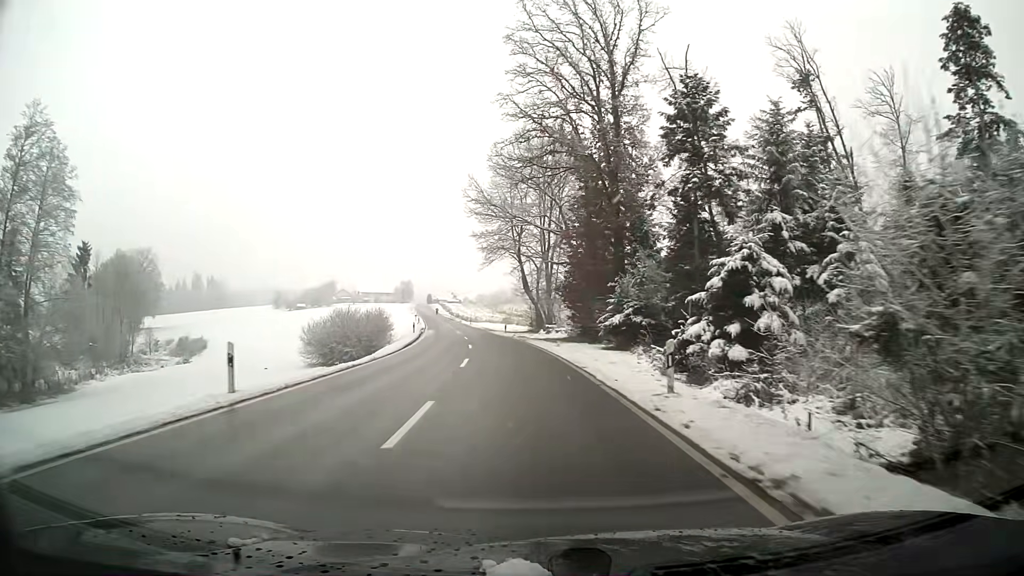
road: tertiary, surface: asphalt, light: Day
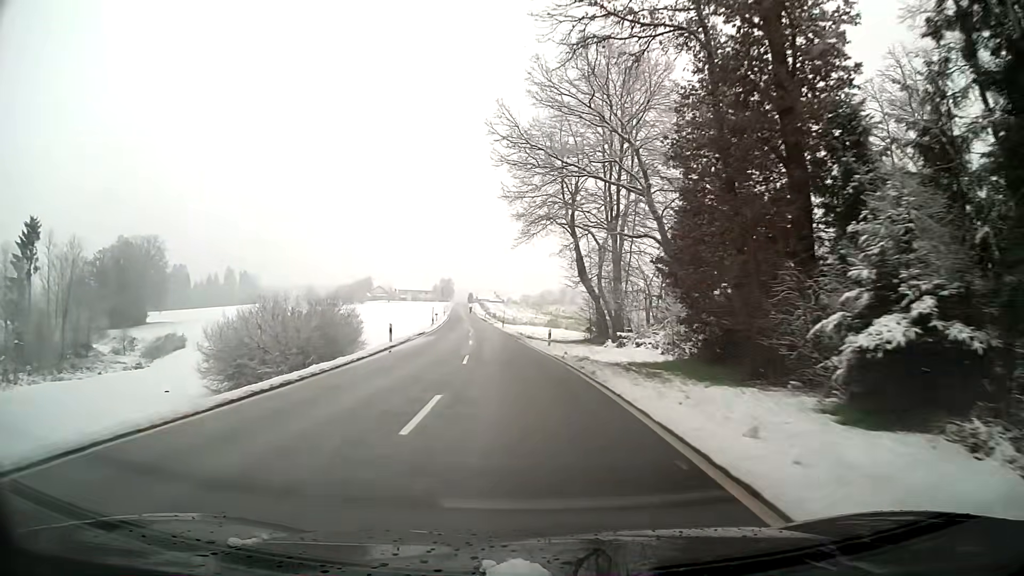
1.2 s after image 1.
(-0.8, +23.4) m; -4°
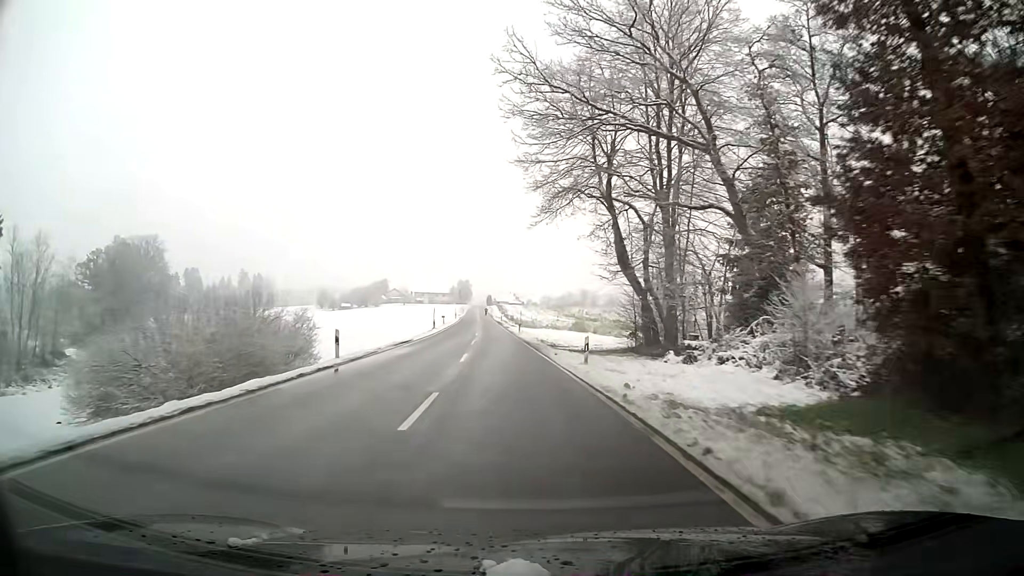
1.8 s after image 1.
(-0.2, +11.7) m; -2°
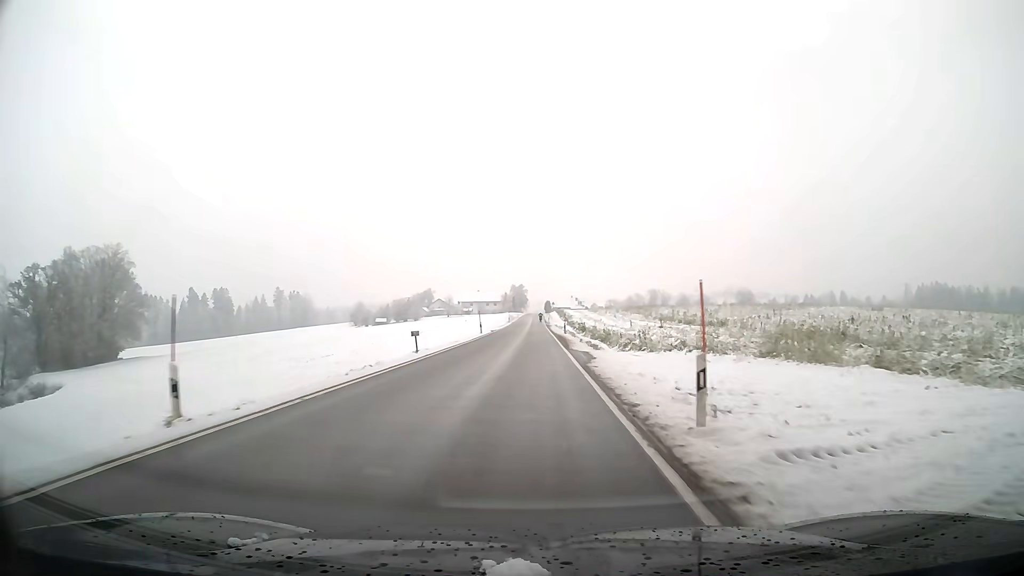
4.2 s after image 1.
(-2.2, +45.7) m; -4°
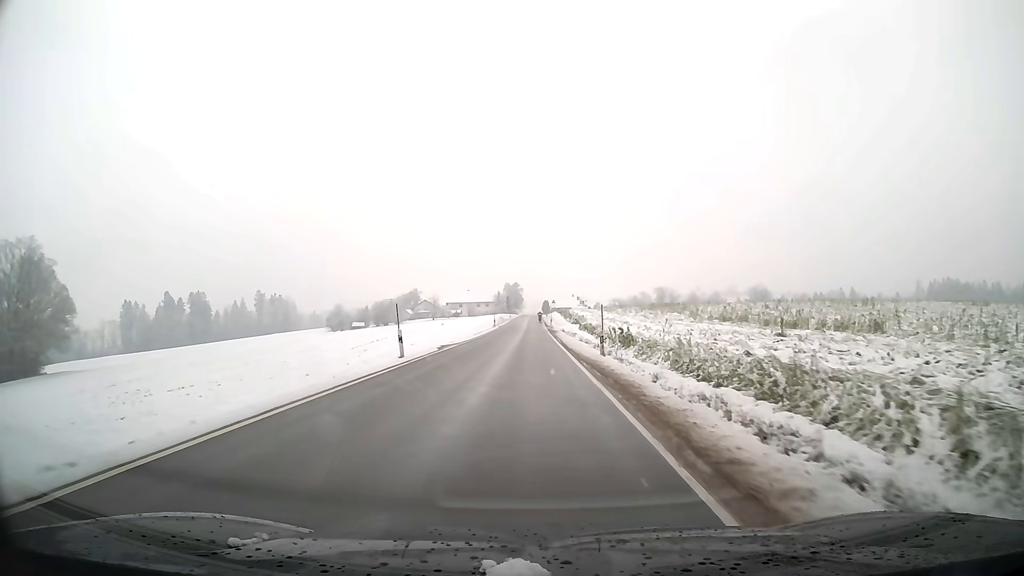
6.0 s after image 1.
(+0.1, +32.3) m; 0°
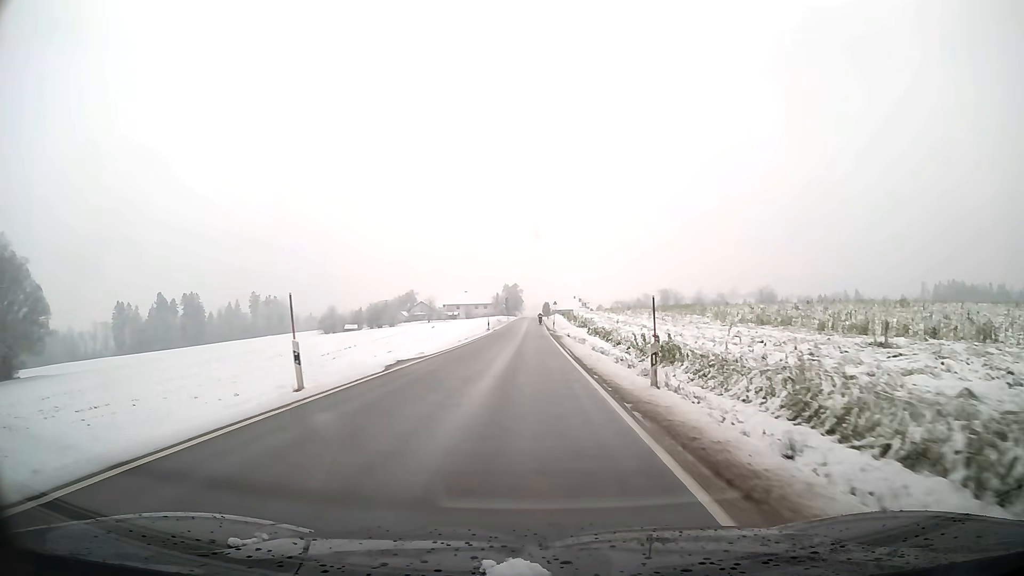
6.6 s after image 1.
(0.0, +10.2) m; 0°
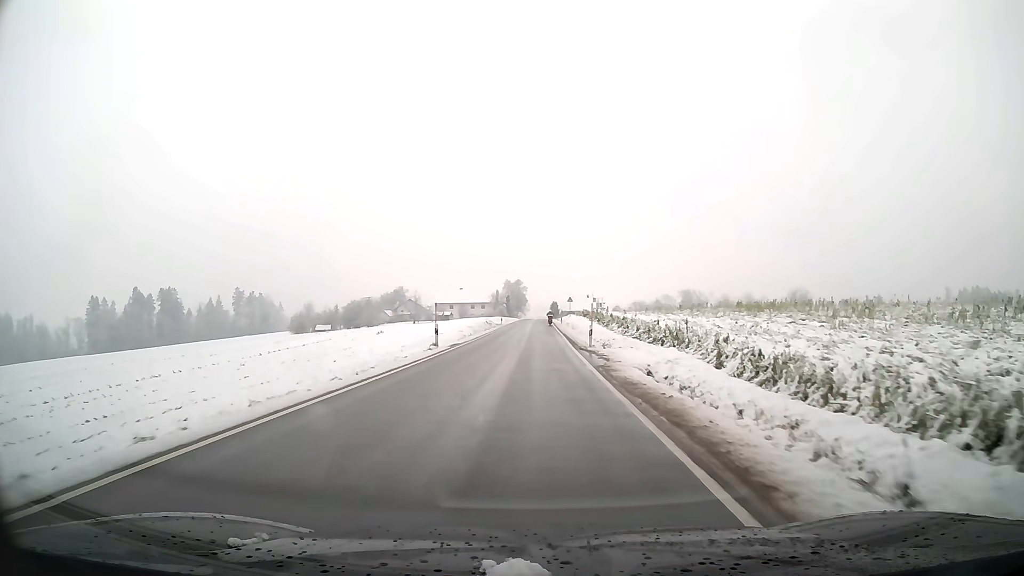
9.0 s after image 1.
(-0.2, +38.1) m; 0°
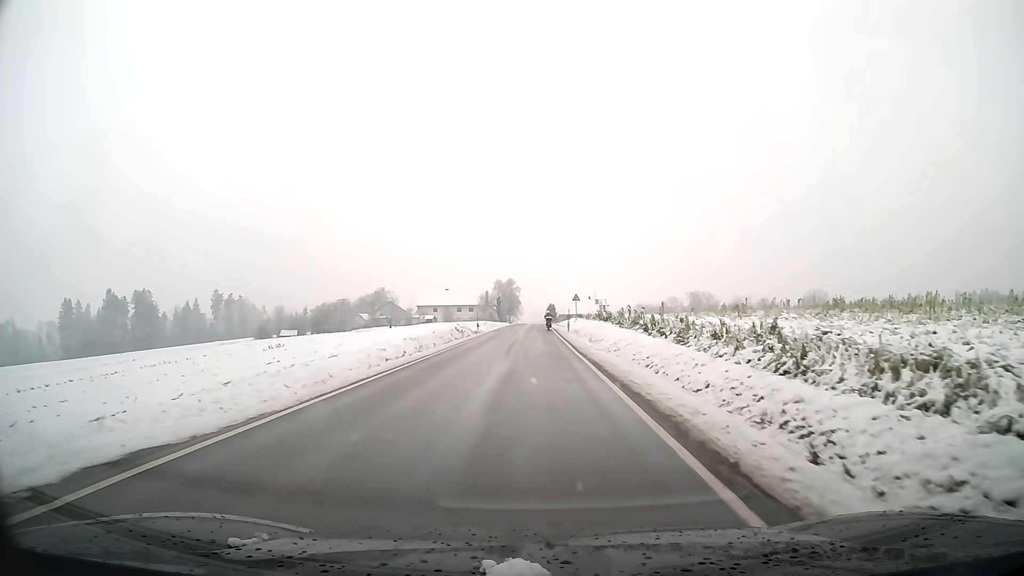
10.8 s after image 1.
(+0.1, +25.5) m; 0°
